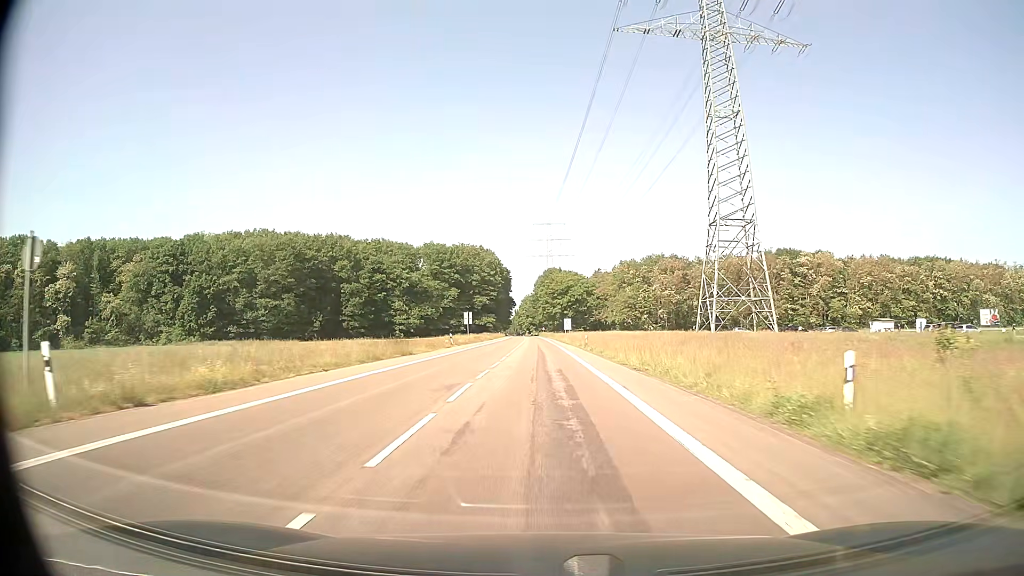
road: secondary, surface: asphalt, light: Day
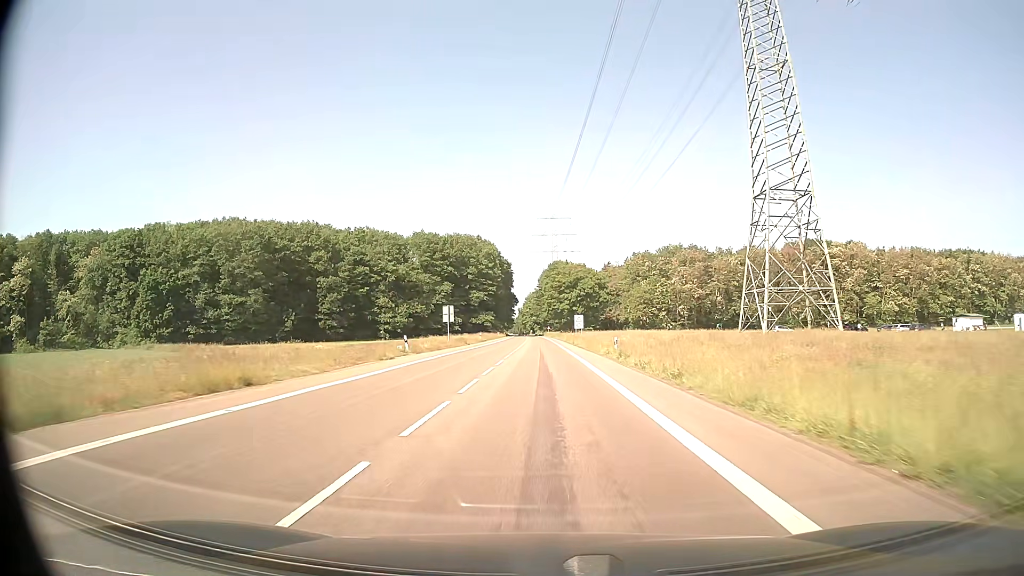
(-0.1, +21.5) m; 0°
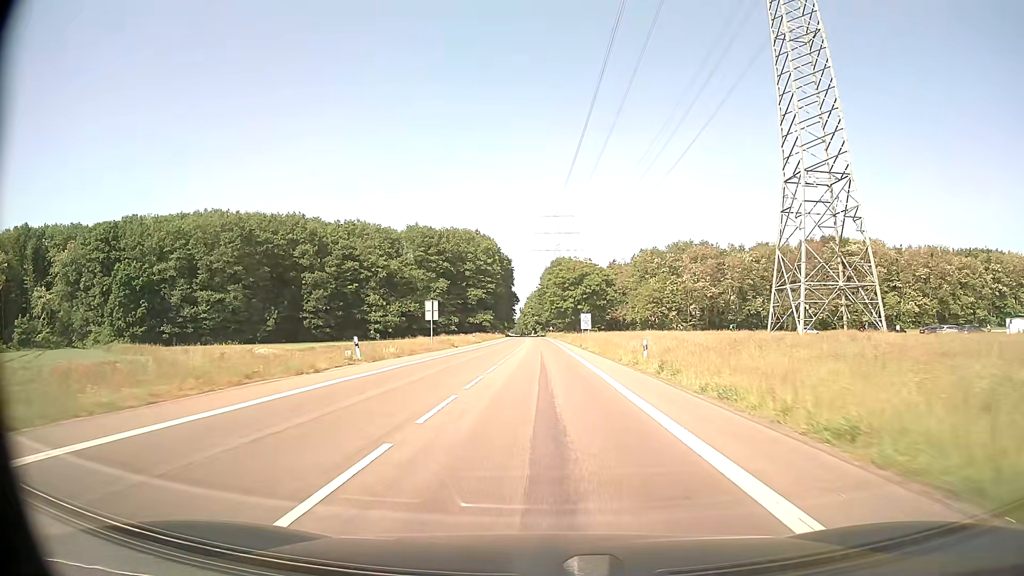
(0.0, +10.8) m; 0°
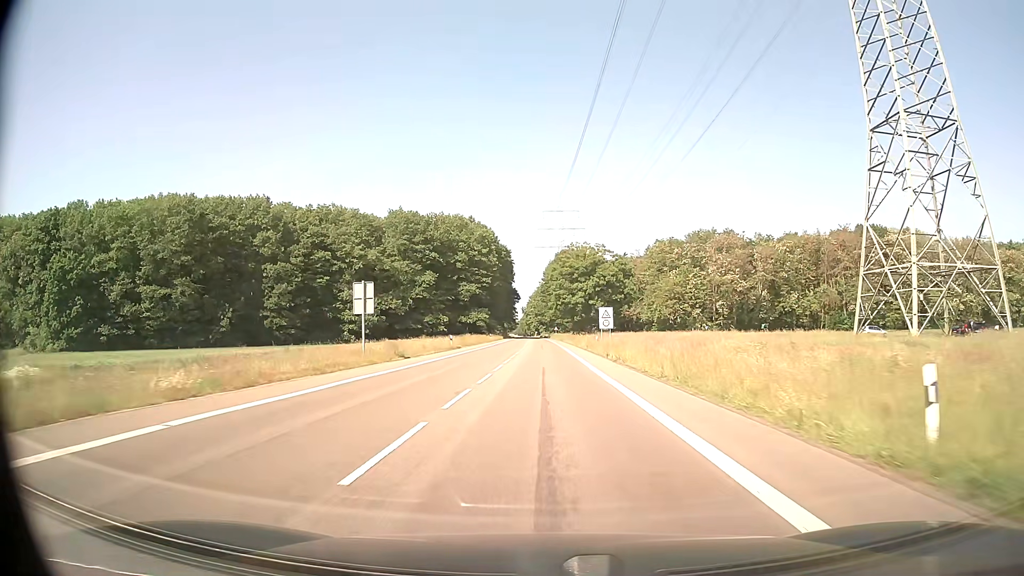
(-0.1, +21.5) m; 0°
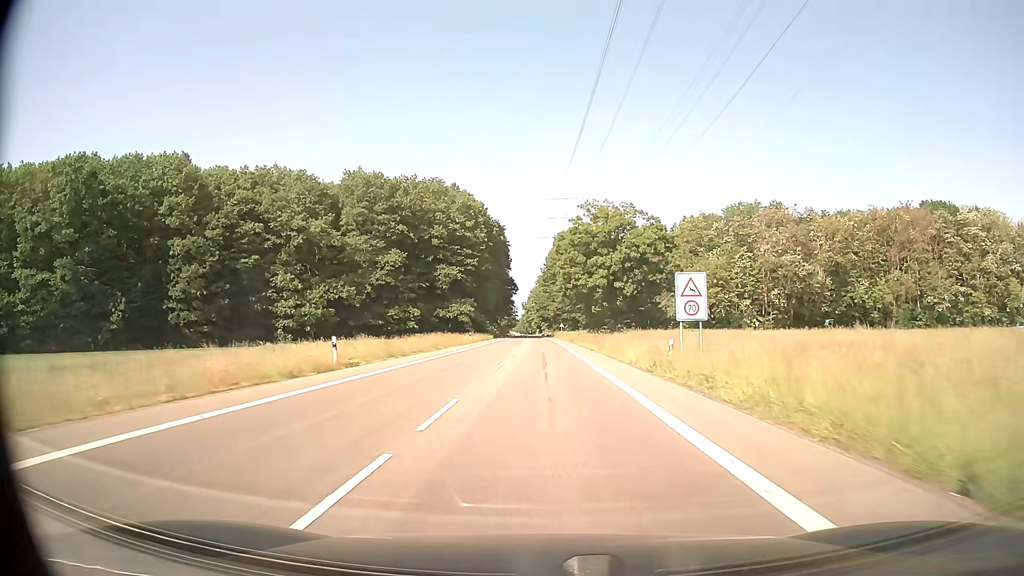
(-0.1, +32.3) m; 0°
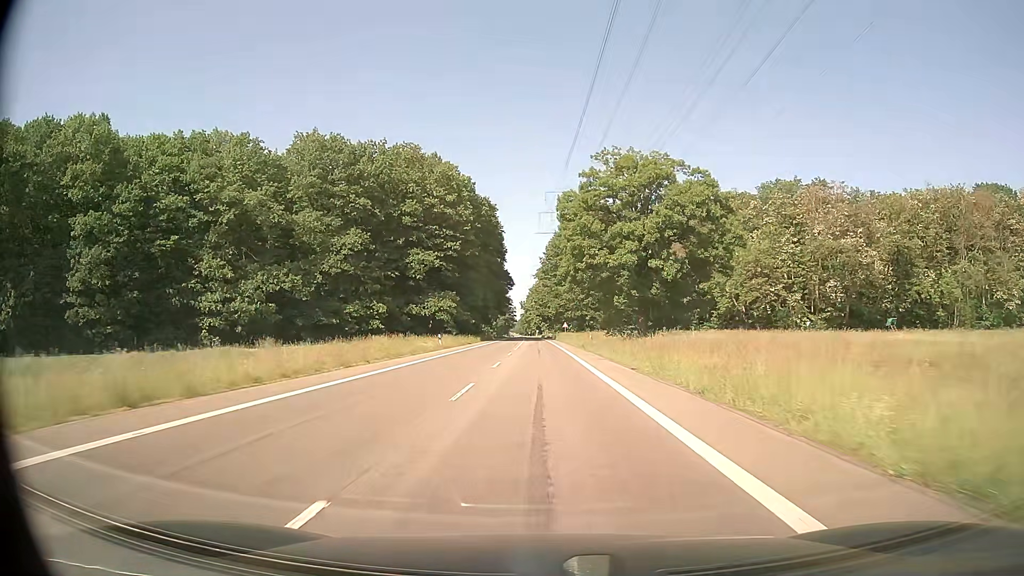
(+0.1, +21.5) m; 0°
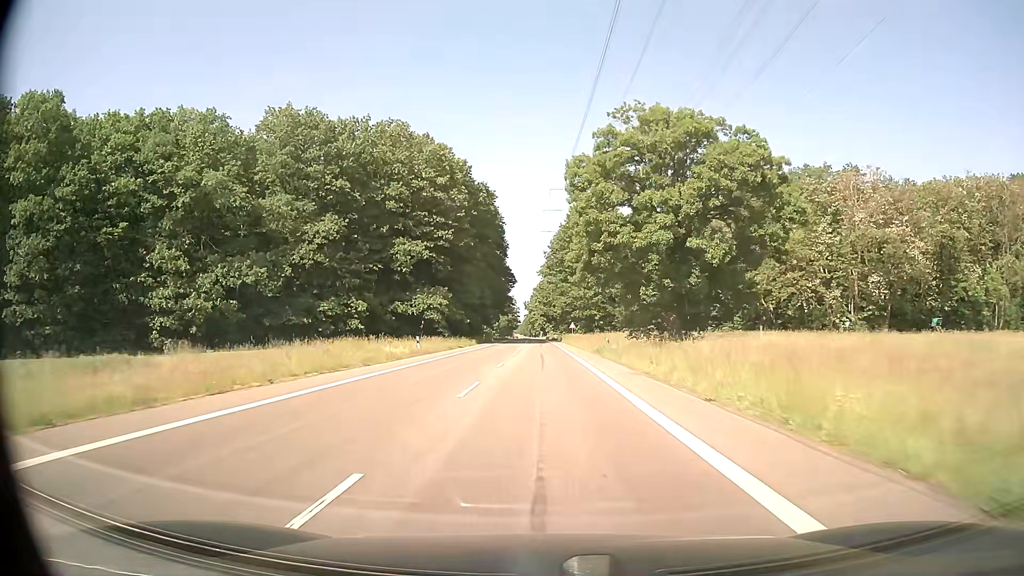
(0.0, +10.8) m; 0°
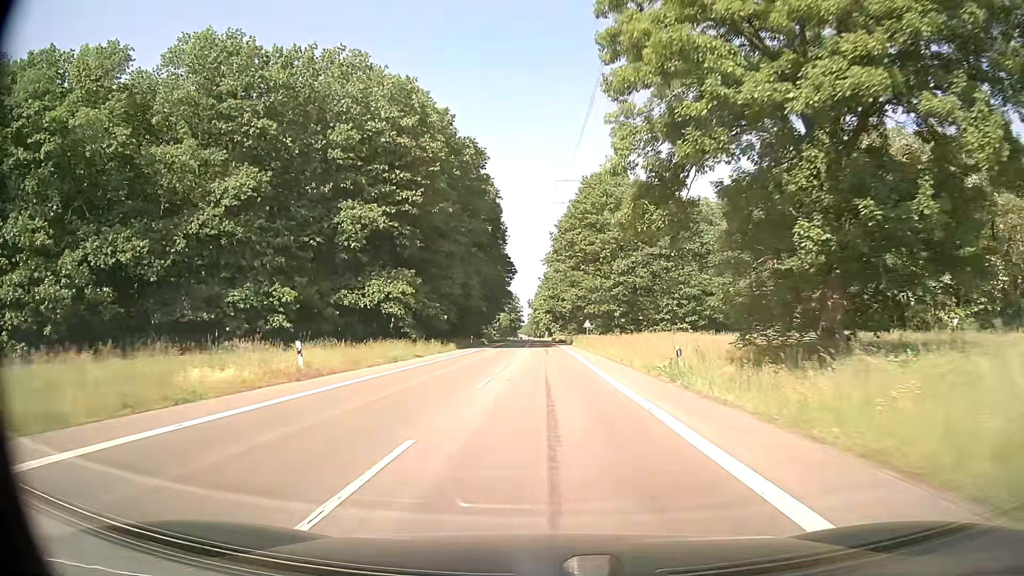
(-0.2, +21.5) m; -1°
(0, +10) (0, +20) (0, +30) (0, +40) (0, +50) (0, +60) (0, +70) (0, +80) (0, +90) (0, +100) m
